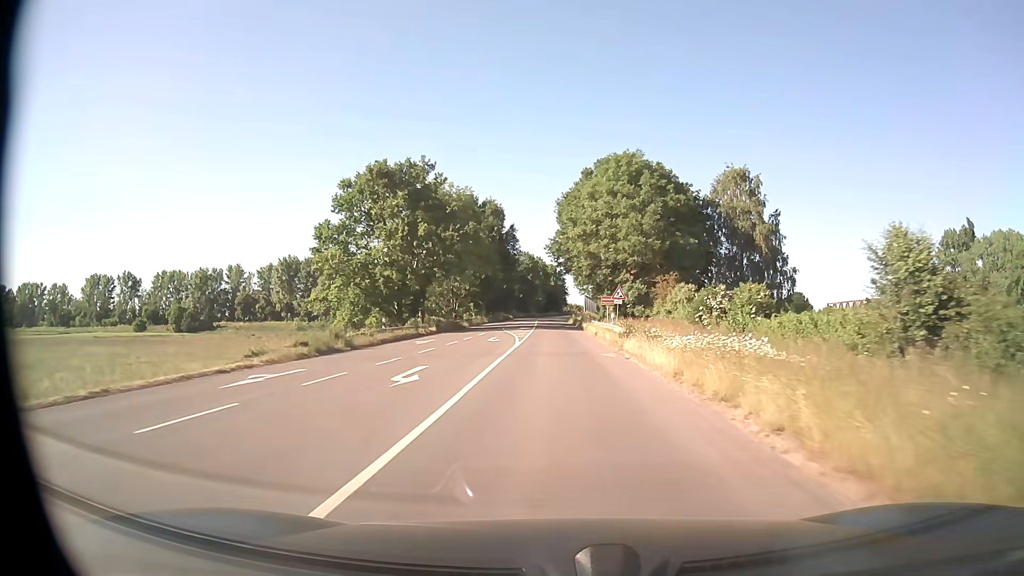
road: secondary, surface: asphalt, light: Day
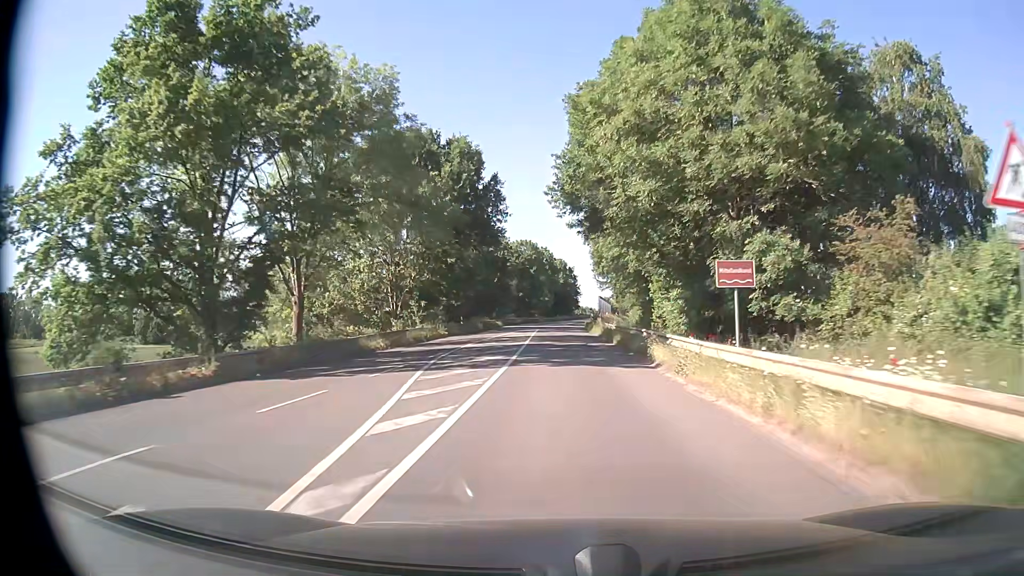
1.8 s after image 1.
(-0.4, +33.5) m; -1°
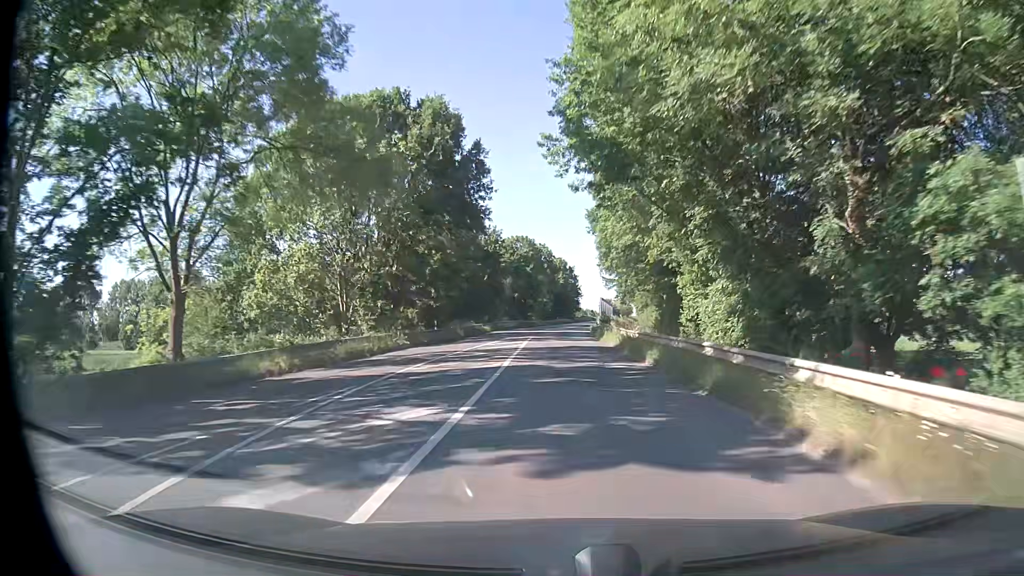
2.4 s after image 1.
(0.0, +11.2) m; 0°
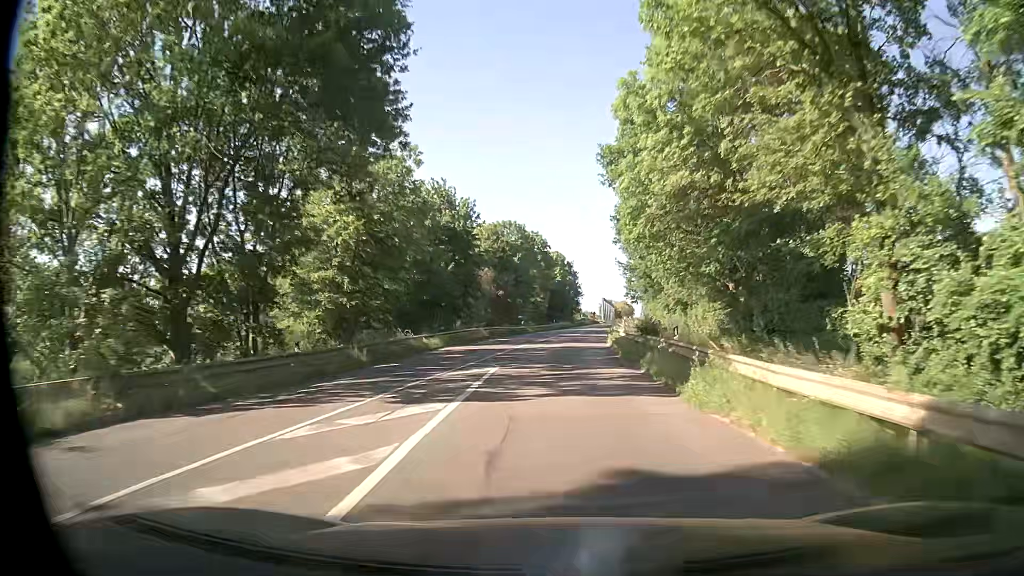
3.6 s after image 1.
(0.0, +22.3) m; 0°
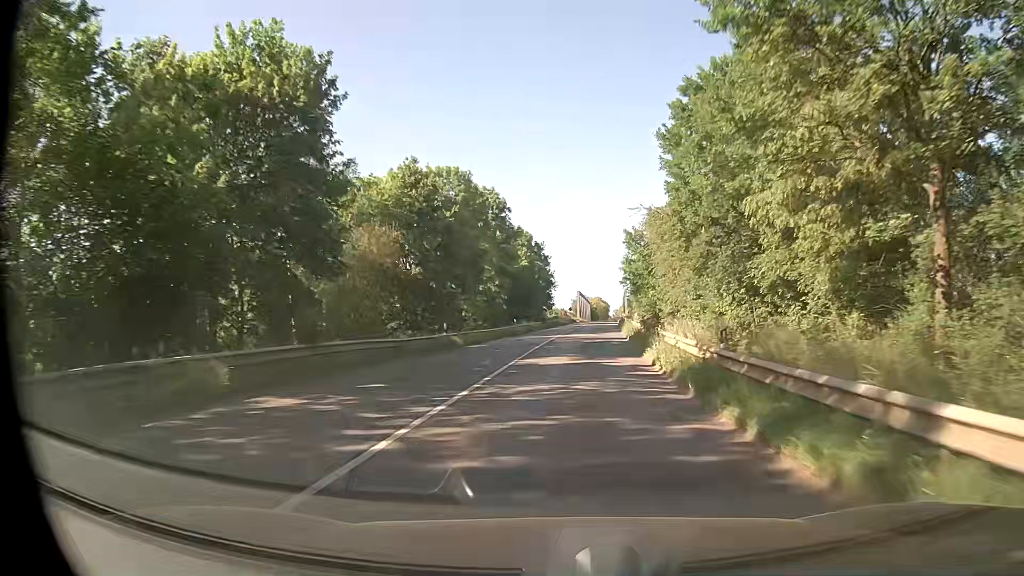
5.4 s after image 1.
(+0.5, +33.6) m; +3°
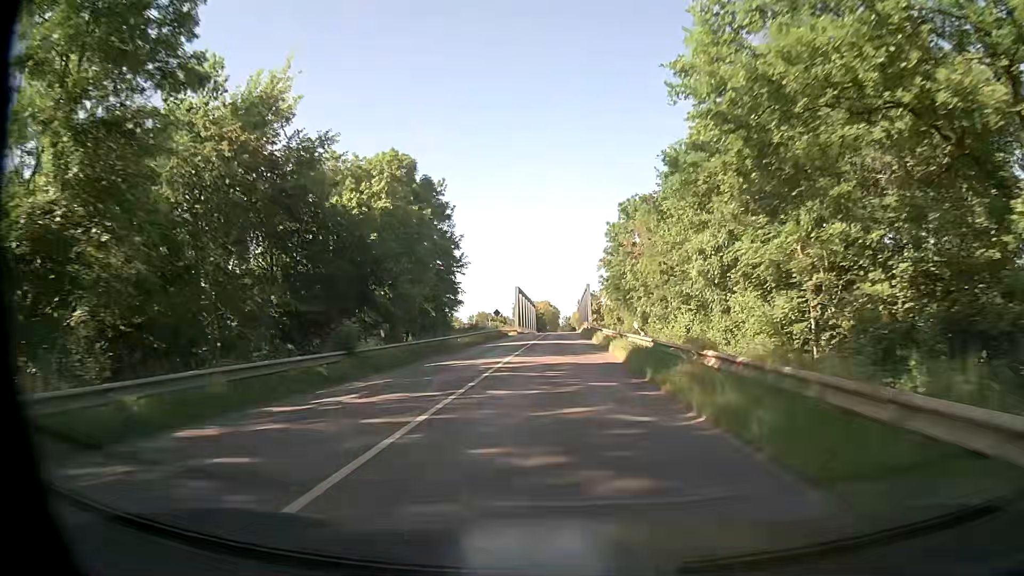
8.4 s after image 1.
(+3.0, +56.1) m; +4°
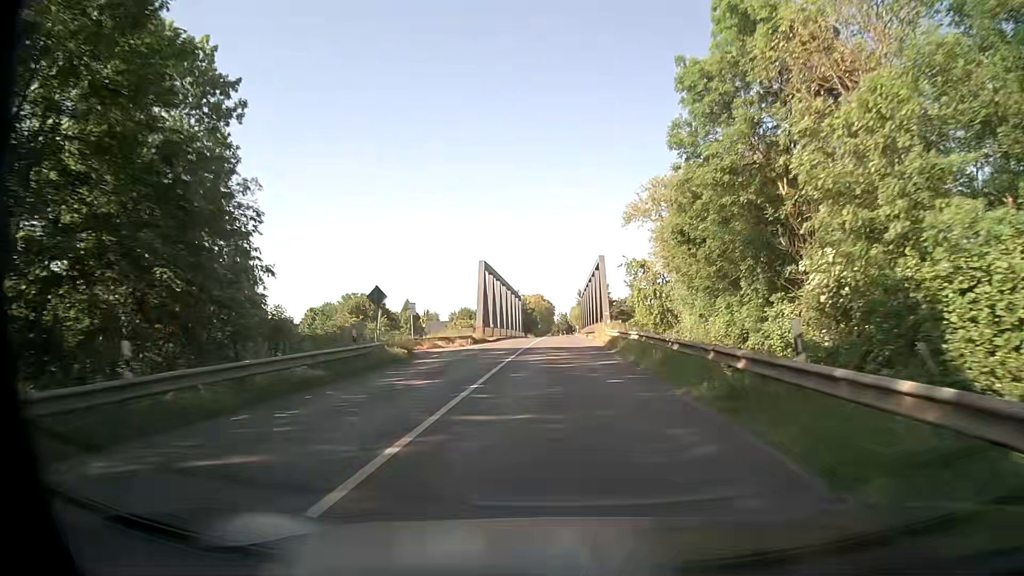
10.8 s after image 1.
(+0.2, +45.2) m; +1°
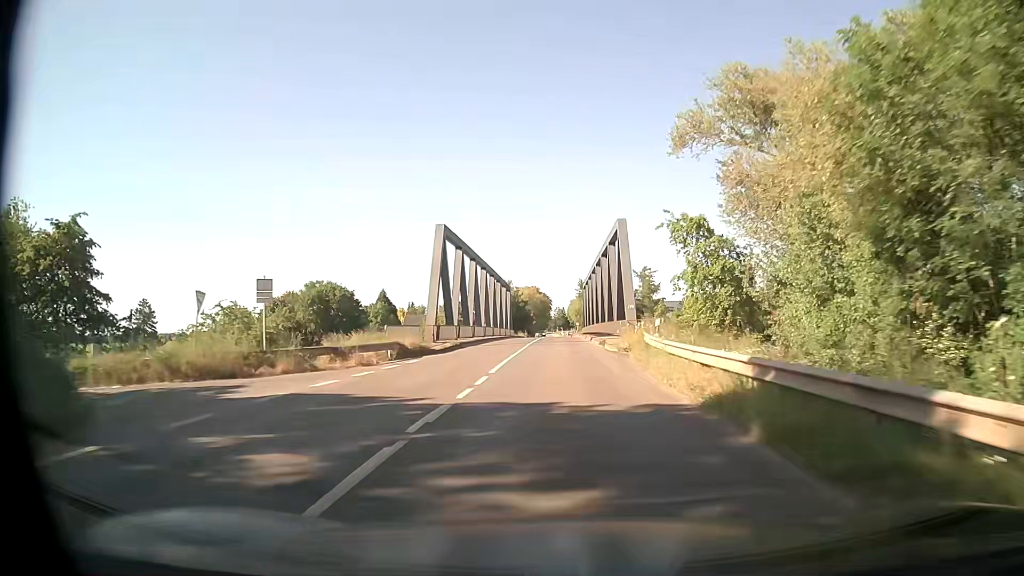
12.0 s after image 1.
(0.0, +22.6) m; 0°
(0, +10) (0, +20) (0, +30) (0, +40) (0, +50) (0, +60) (0, +70) (0, +80) (0, +90) (0, +100) m
